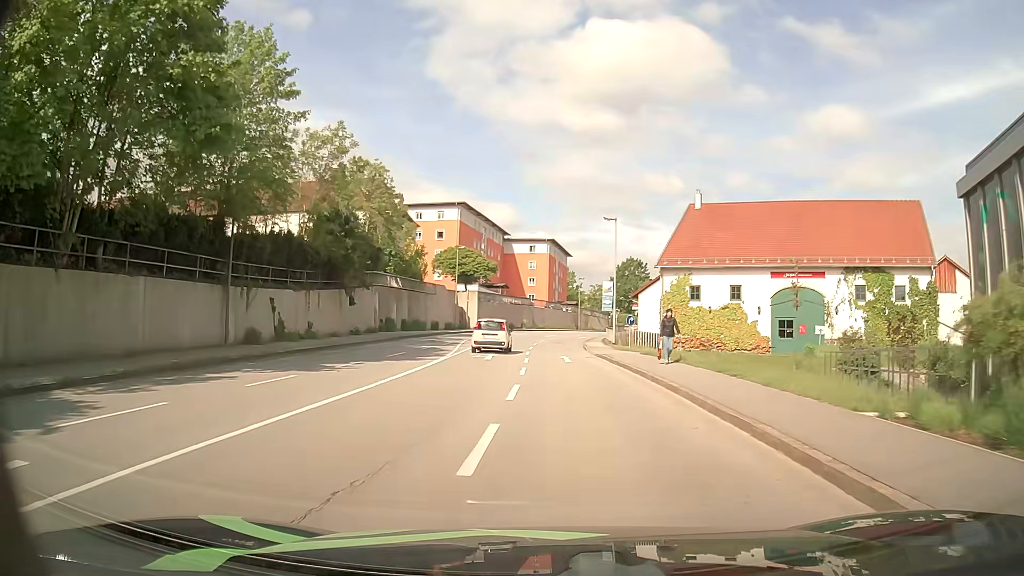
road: tertiary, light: Day
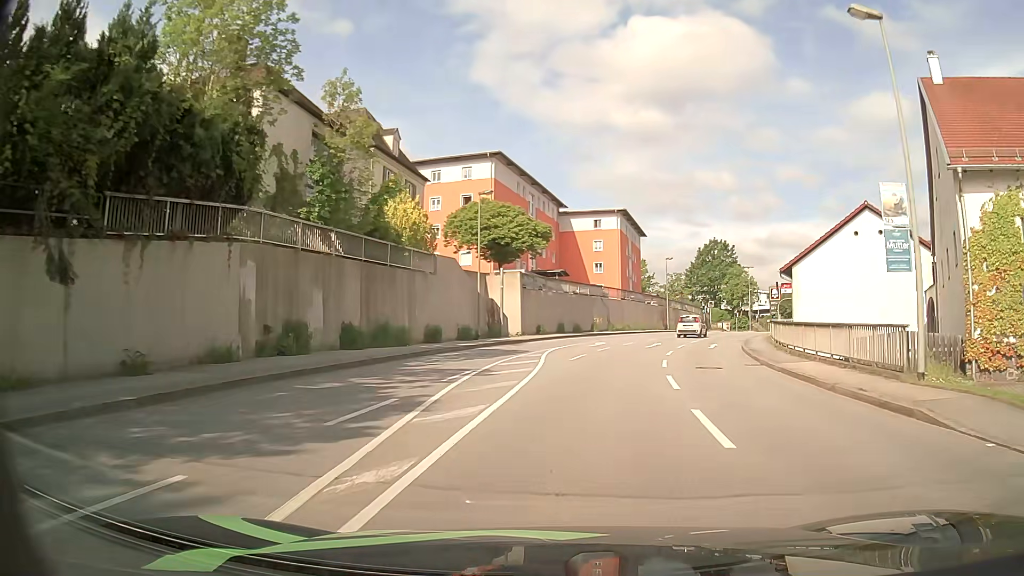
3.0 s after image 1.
(-2.2, +29.0) m; -5°
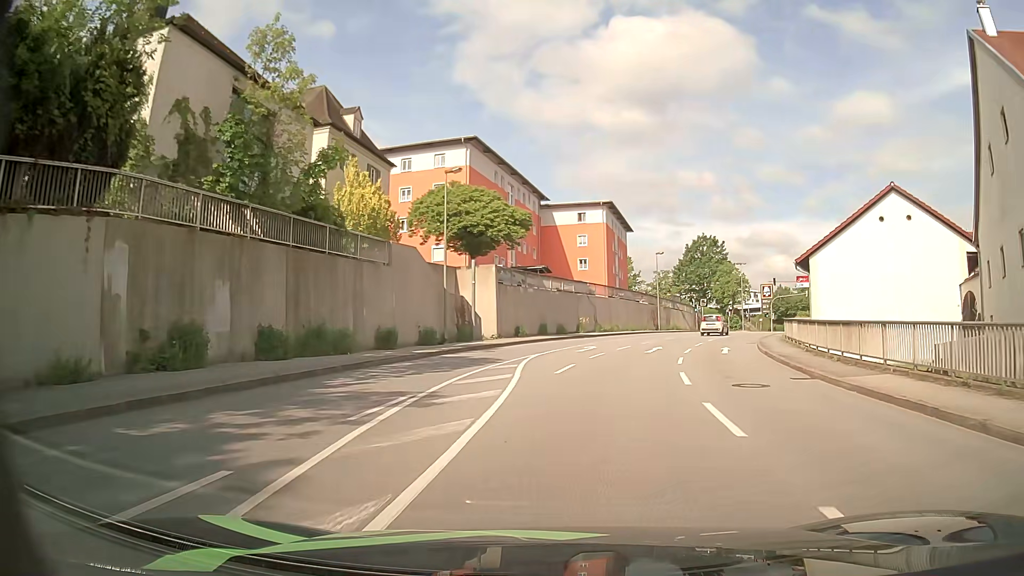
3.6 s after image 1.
(+0.1, +5.6) m; +1°
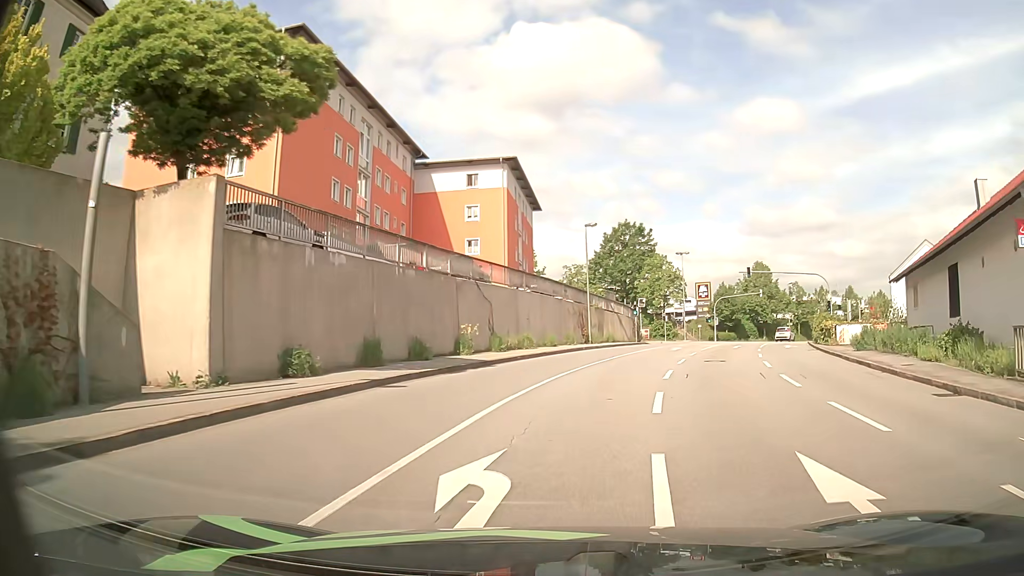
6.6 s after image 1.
(+1.4, +24.2) m; +9°
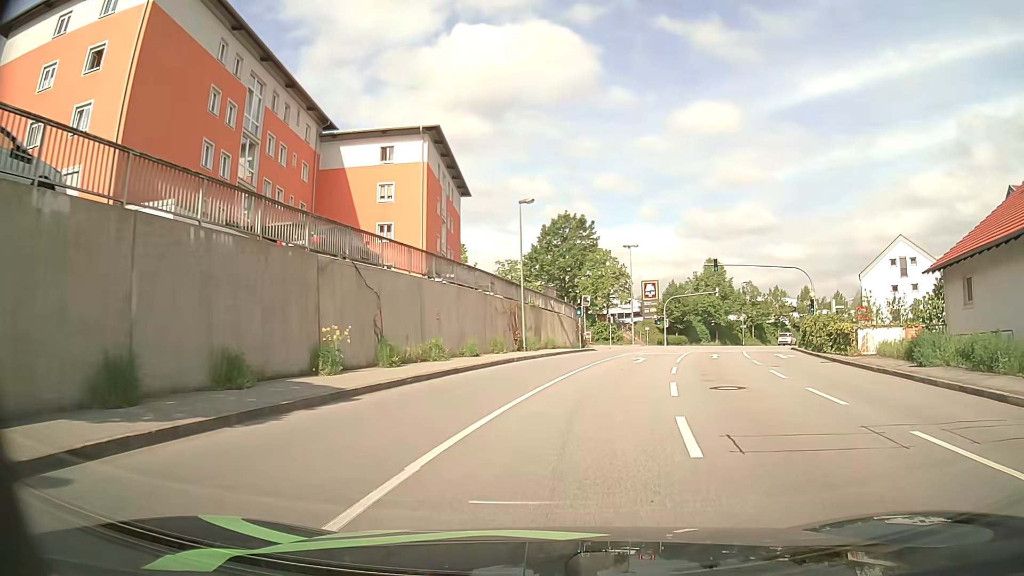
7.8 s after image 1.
(+0.4, +9.2) m; +5°
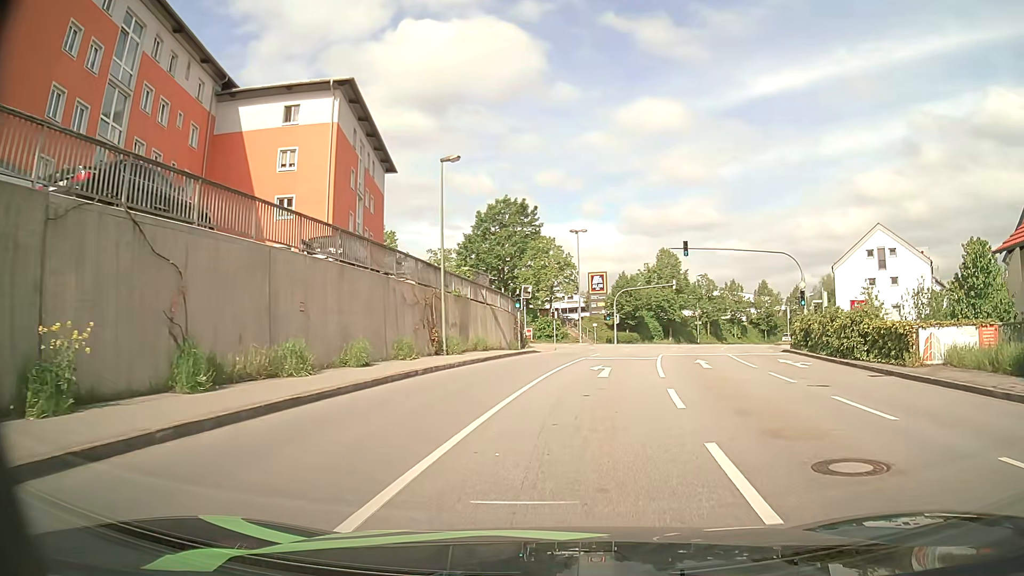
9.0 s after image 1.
(+0.4, +8.3) m; +5°
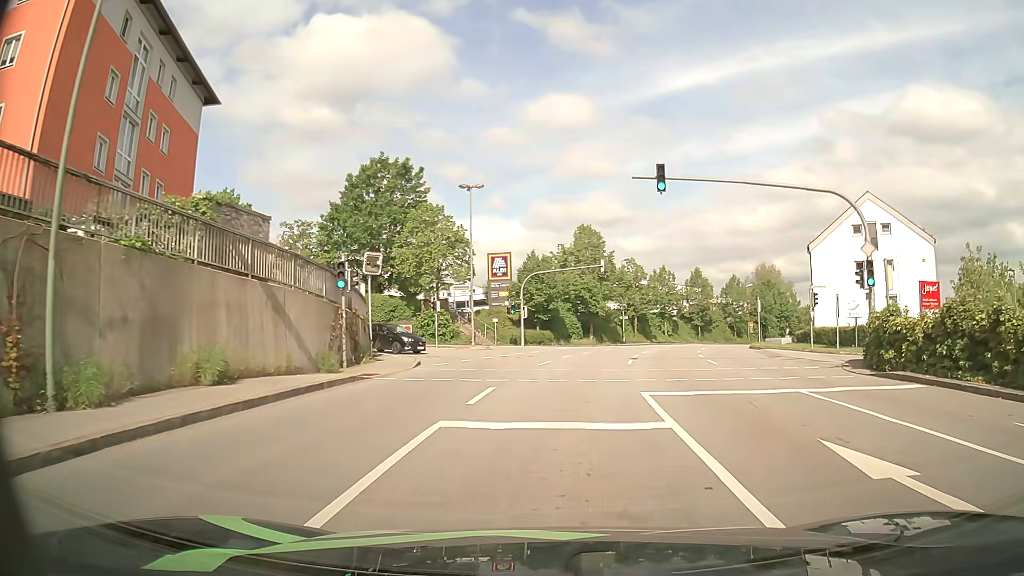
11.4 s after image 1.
(+1.4, +18.6) m; +8°
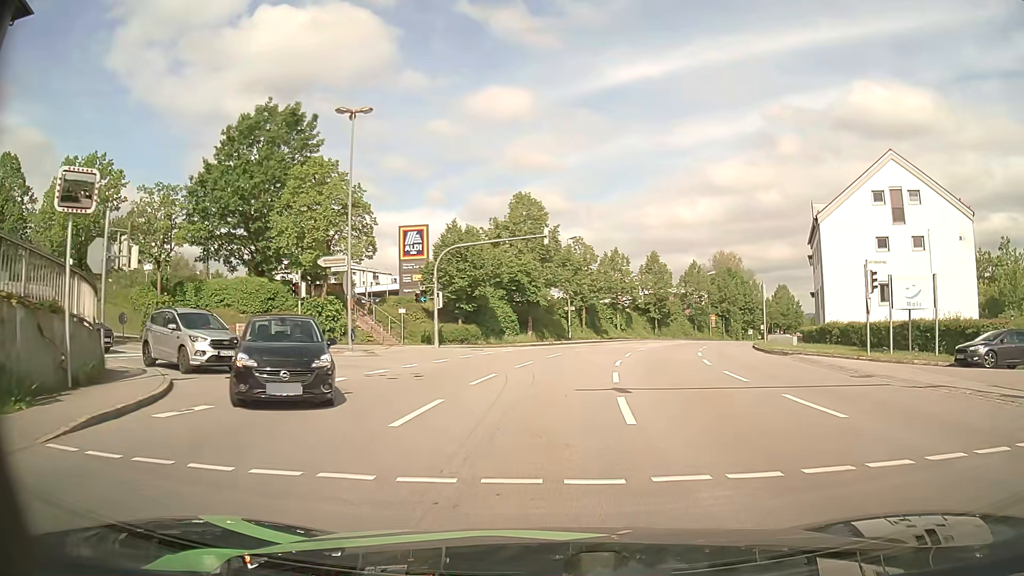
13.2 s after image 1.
(+0.7, +14.3) m; +5°
(0, +10) (+1, +20) (-3, +29) (-12, +33) (-22, +33) (-32, +34) (-42, +34) (-52, +35) (-62, +35) (-72, +36) m
